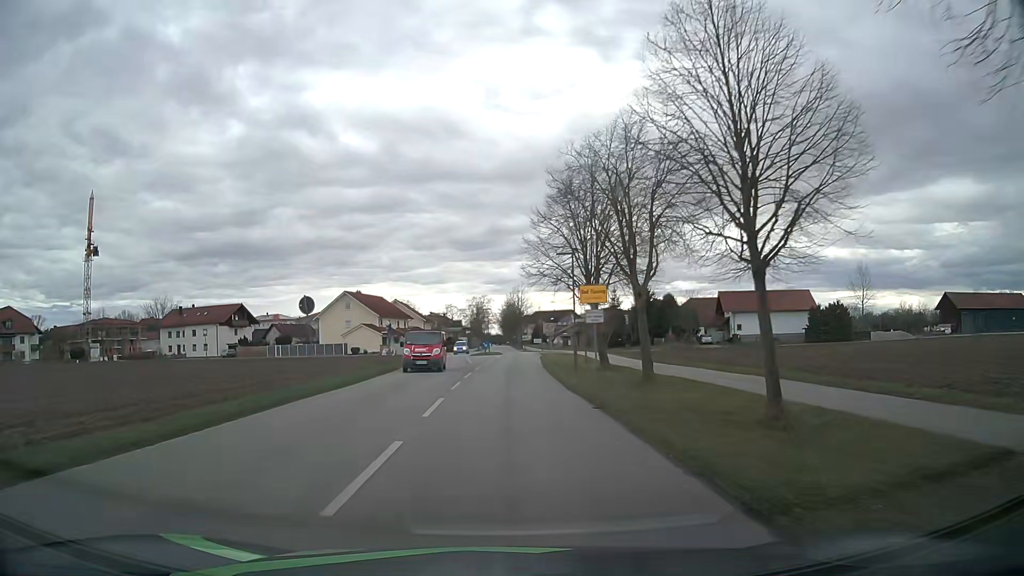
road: residential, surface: asphalt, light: Day
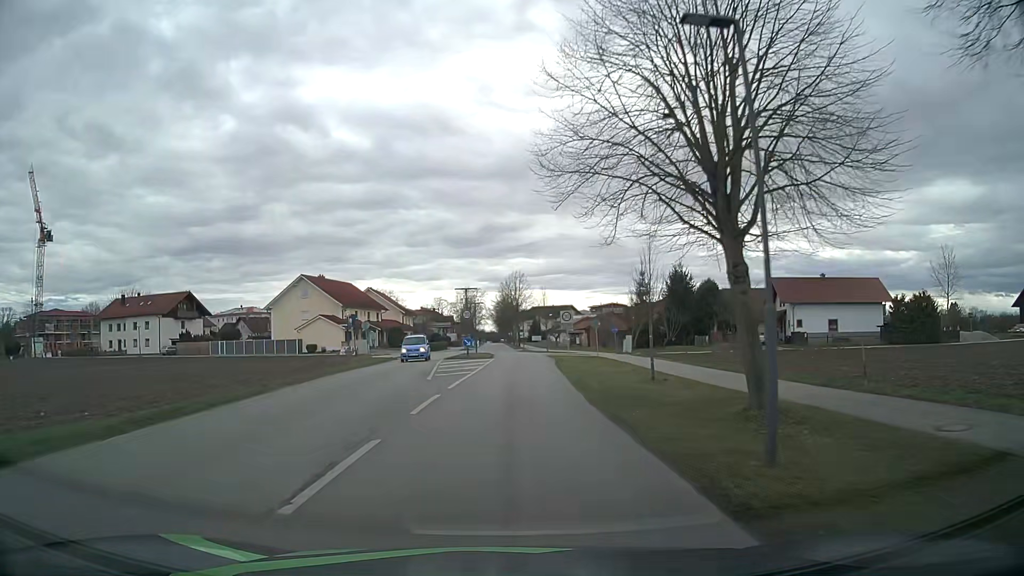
(+0.1, +21.1) m; 0°
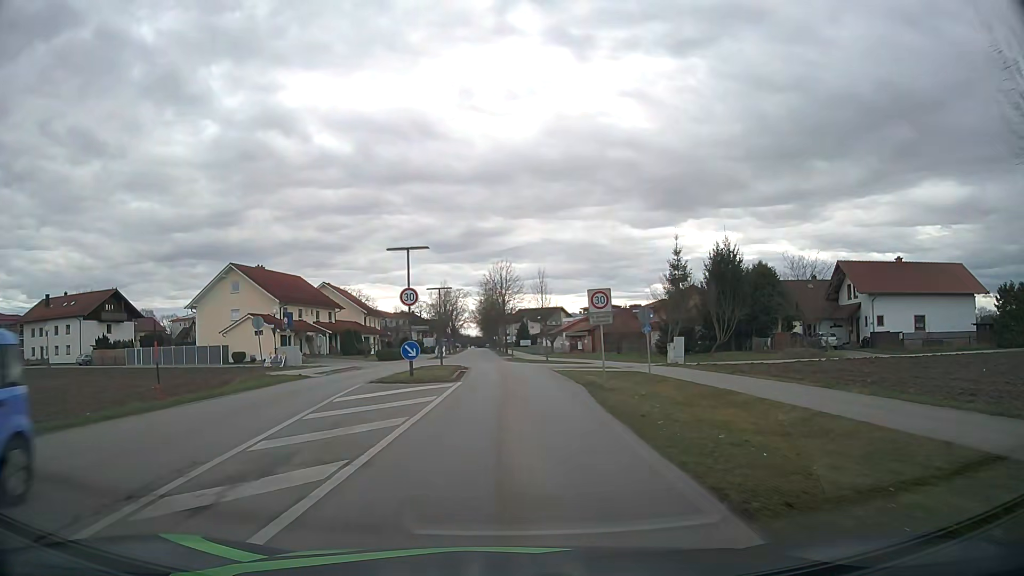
(+0.4, +19.3) m; +2°
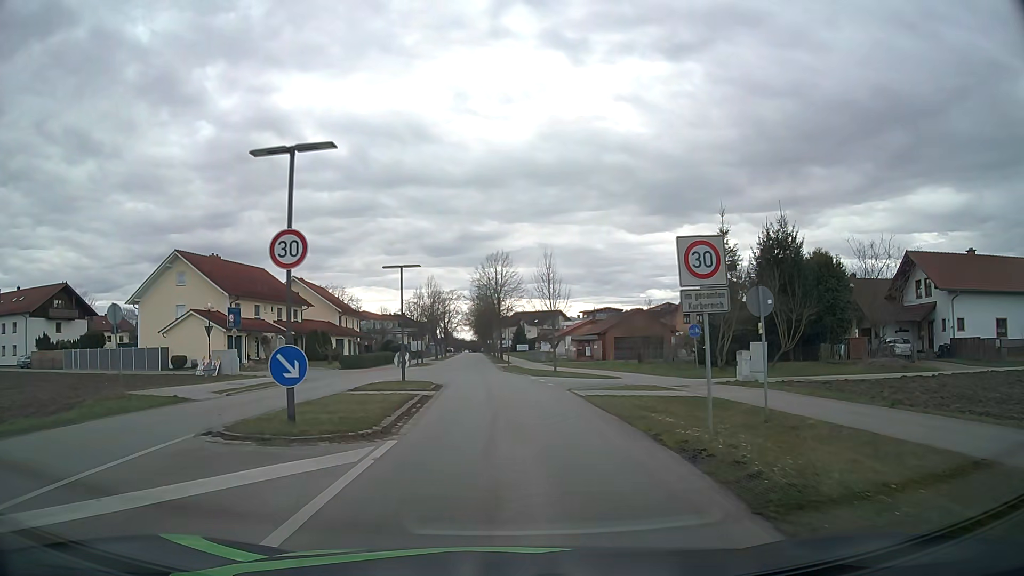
(0.0, +11.7) m; 0°
